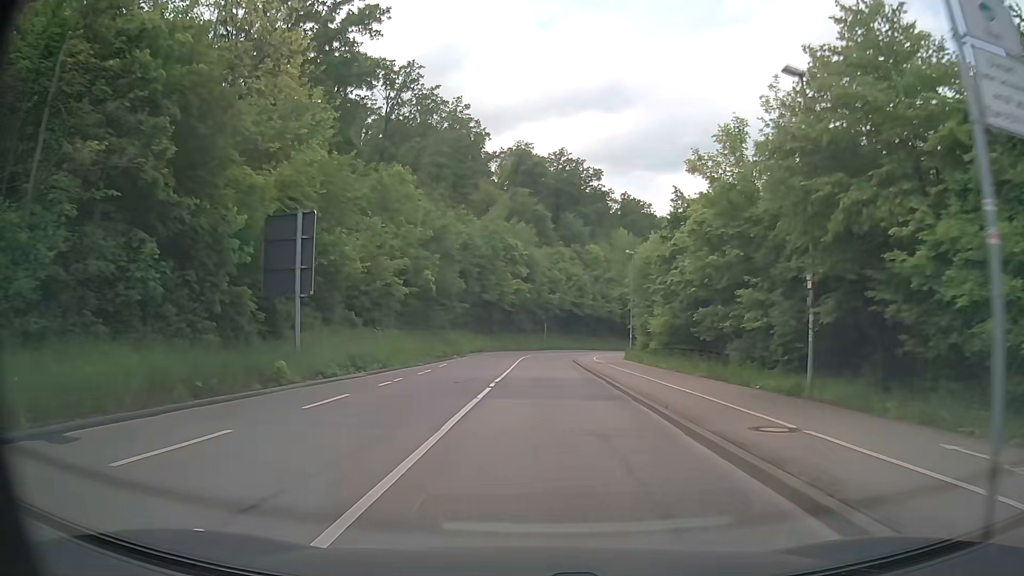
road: secondary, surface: asphalt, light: Day
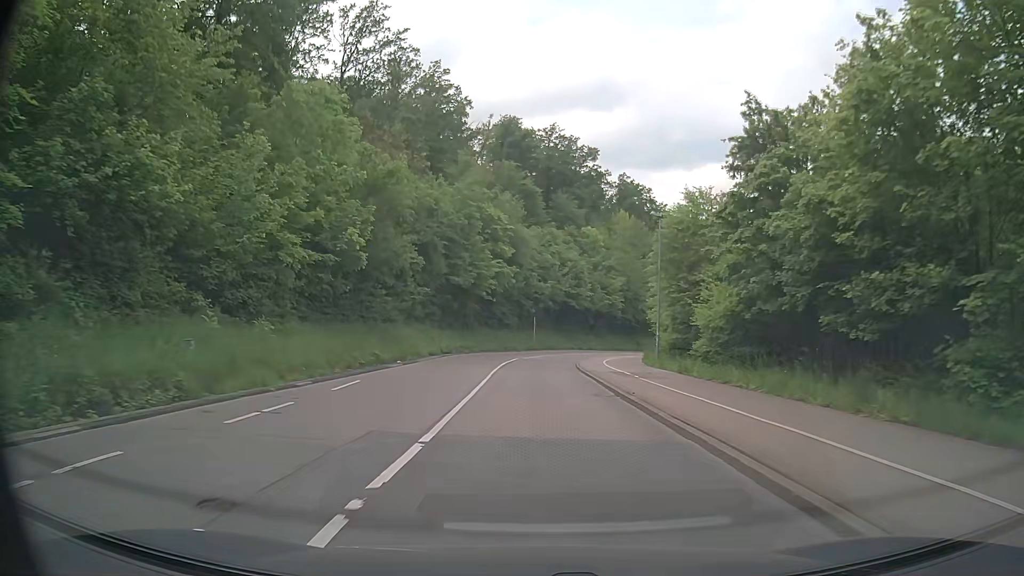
(+0.2, +15.1) m; +1°
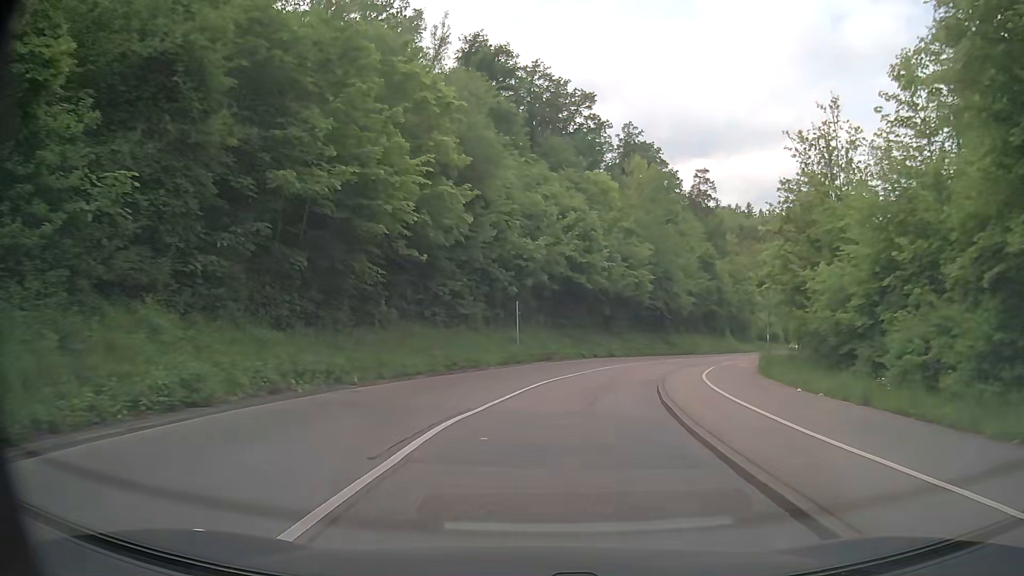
(+0.3, +30.2) m; +2°
(0, +10) (+2, +20) (+4, +30) (+7, +39) (+12, +48) (+16, +57) (+21, +66) (+26, +74) (+32, +83) (+37, +91) m
